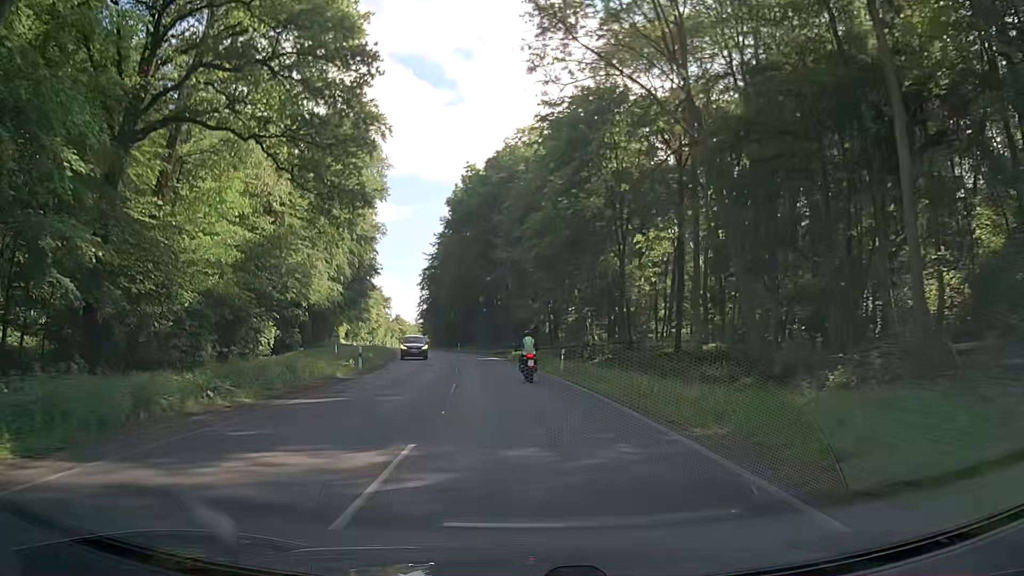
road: secondary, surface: asphalt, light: Day
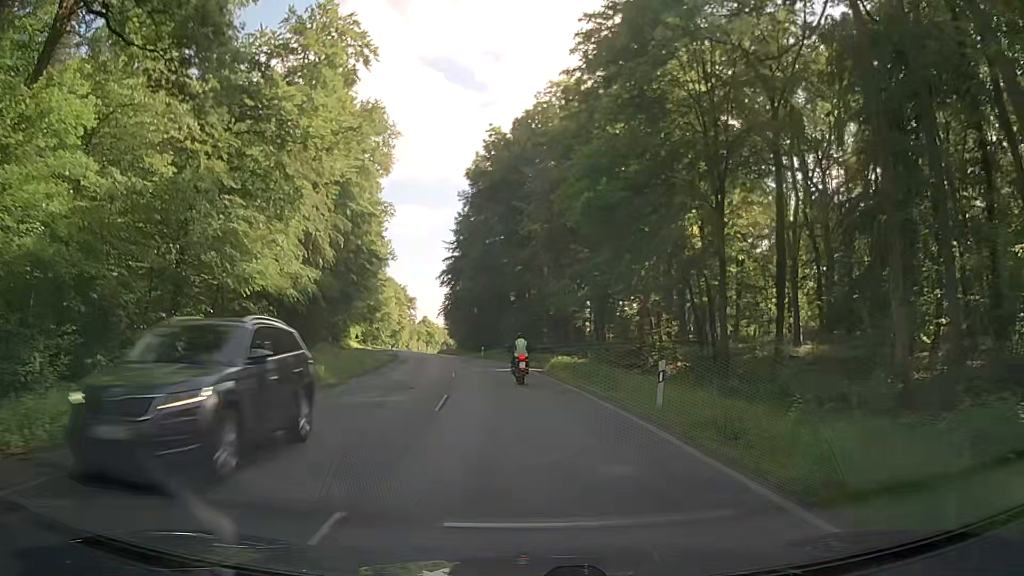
(0.0, +15.7) m; -2°
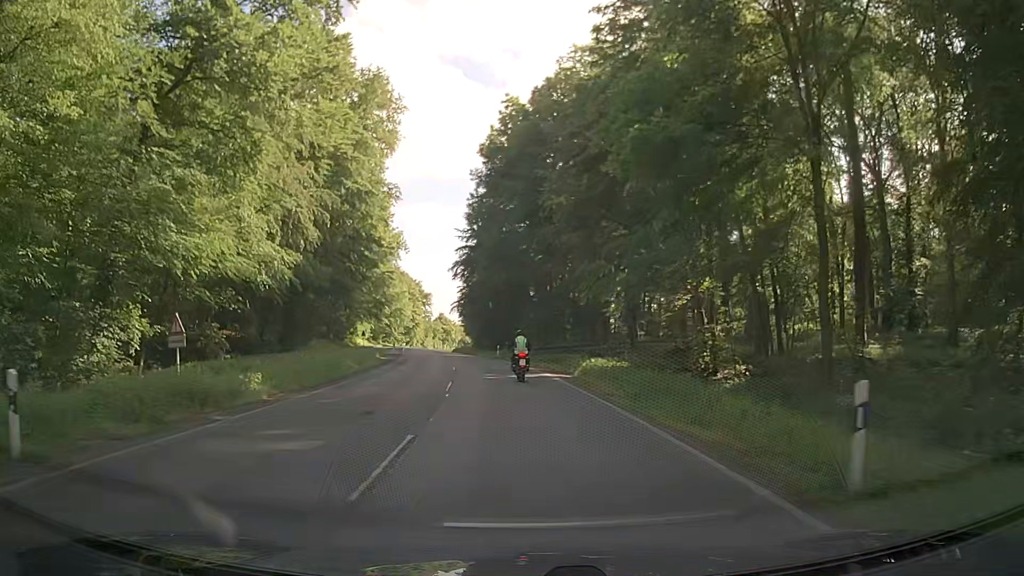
(0.0, +7.9) m; -1°
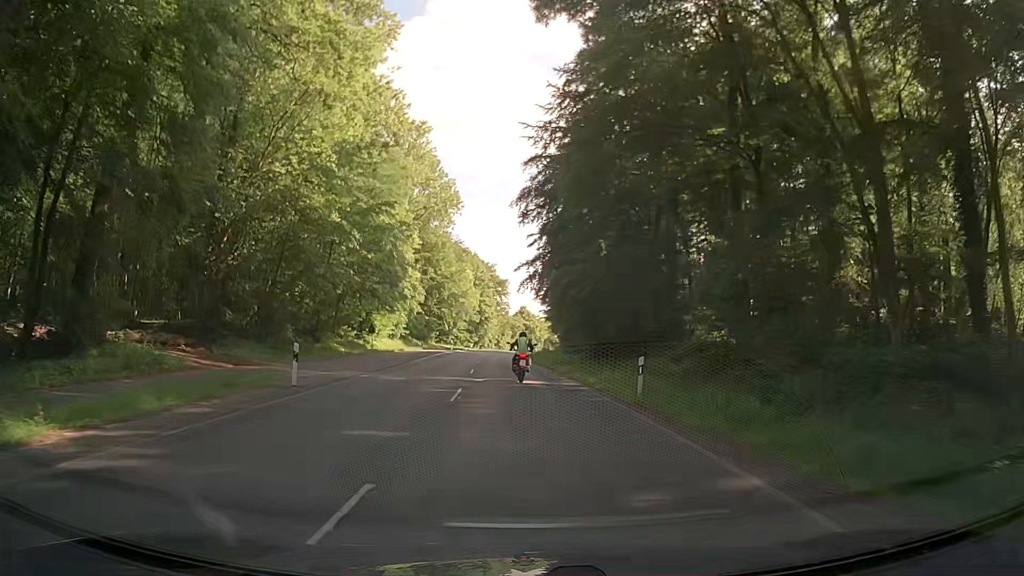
(-3.1, +39.9) m; -8°
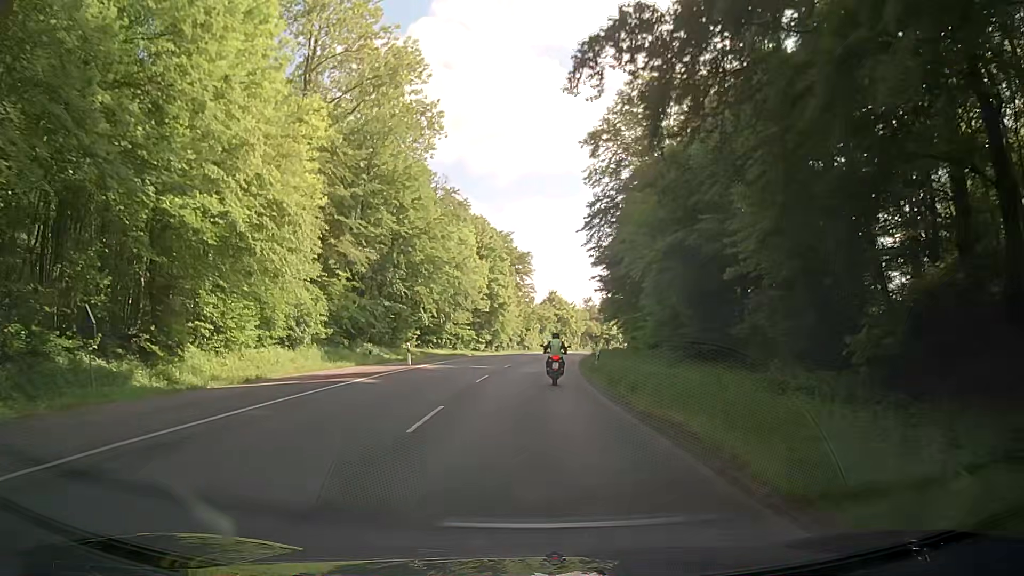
(-1.1, +40.9) m; -2°
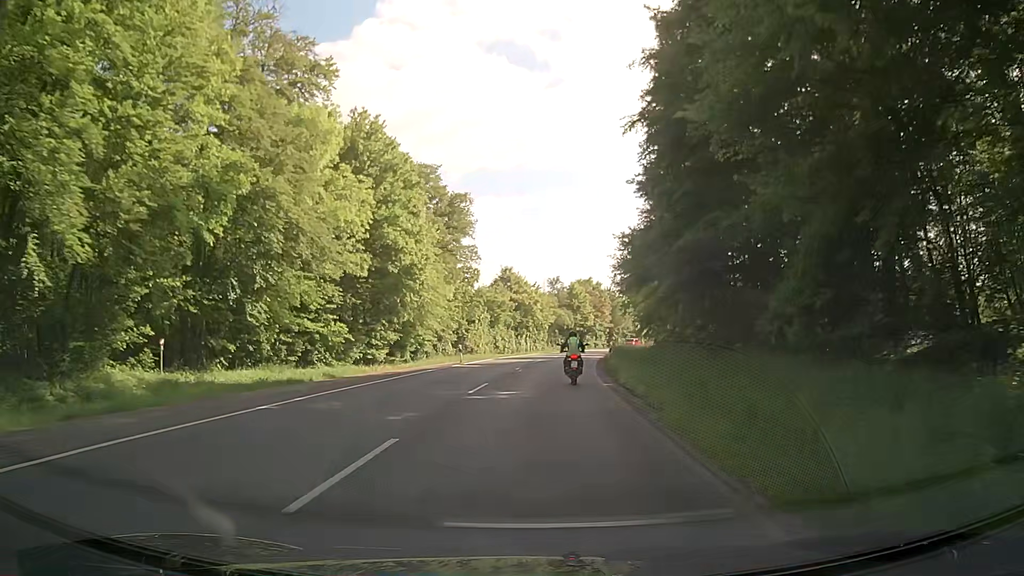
(+0.4, +40.9) m; +3°
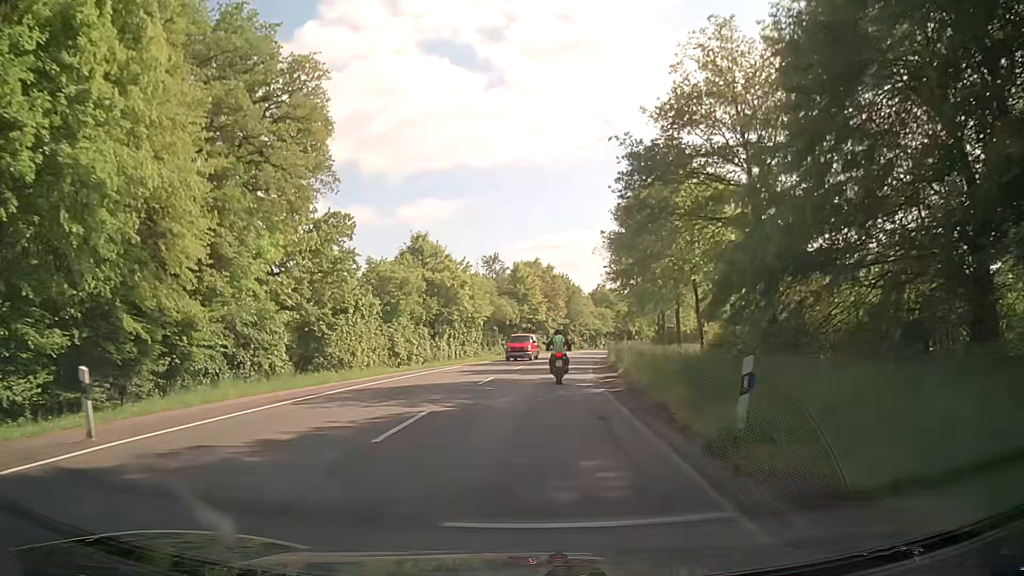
(+1.0, +32.3) m; +4°
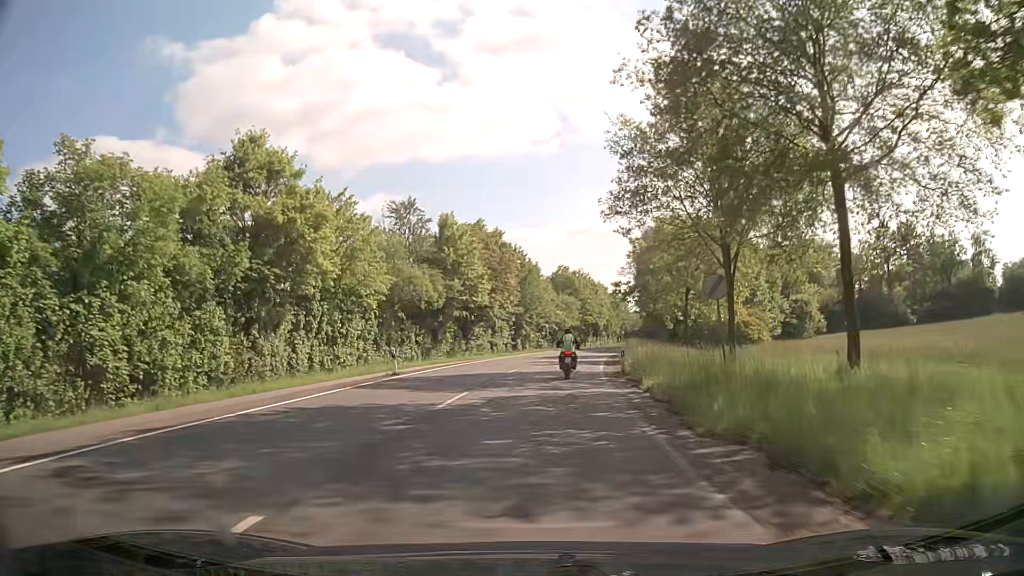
(+1.8, +31.8) m; +5°
(0, +10) (+1, +20) (+2, +30) (+3, +40) (+4, +50) (+6, +60) (+8, +69) (+10, +79) (+12, +89) (+15, +99) m
